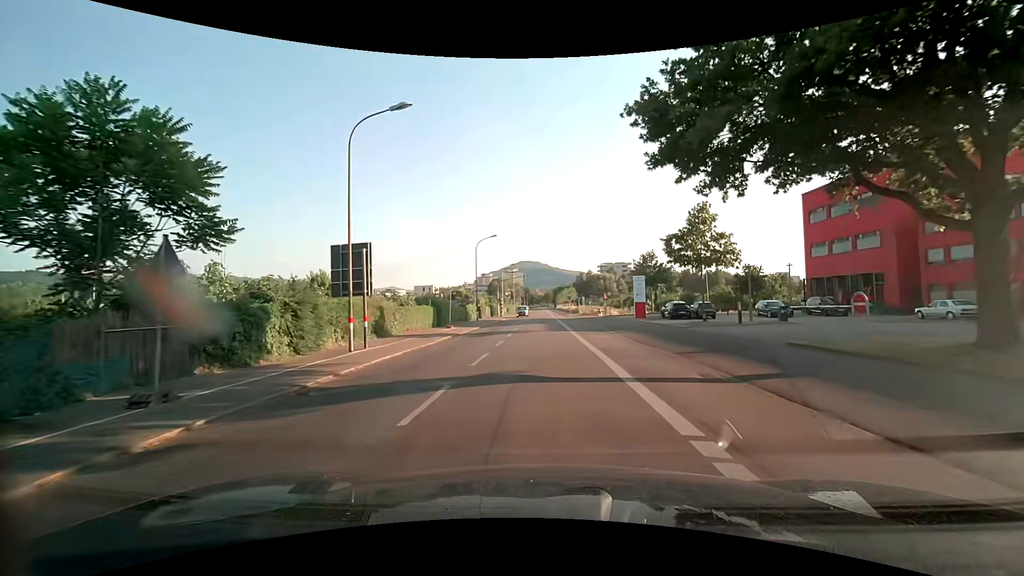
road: secondary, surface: asphalt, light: Day
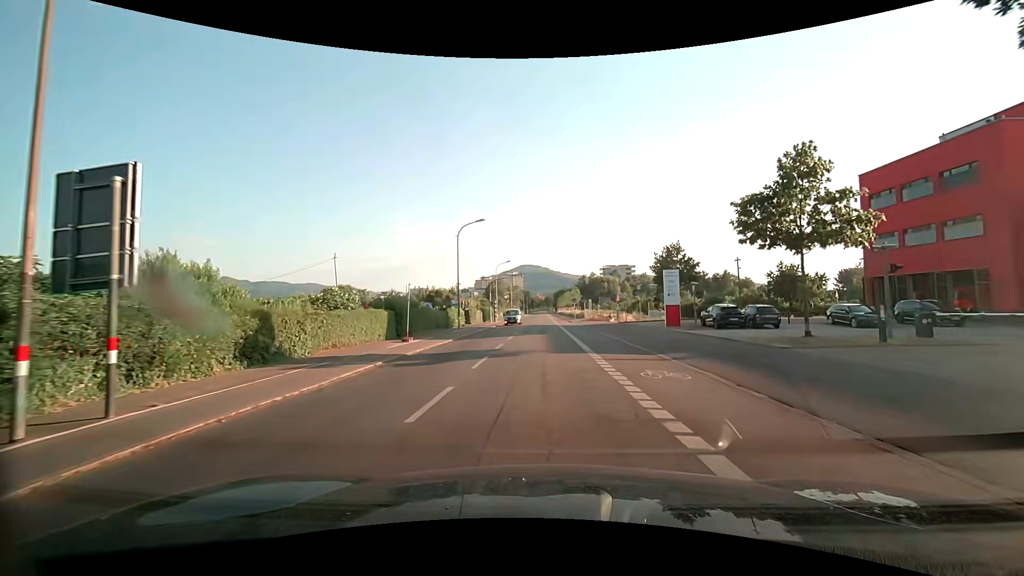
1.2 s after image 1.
(0.0, +11.7) m; 0°
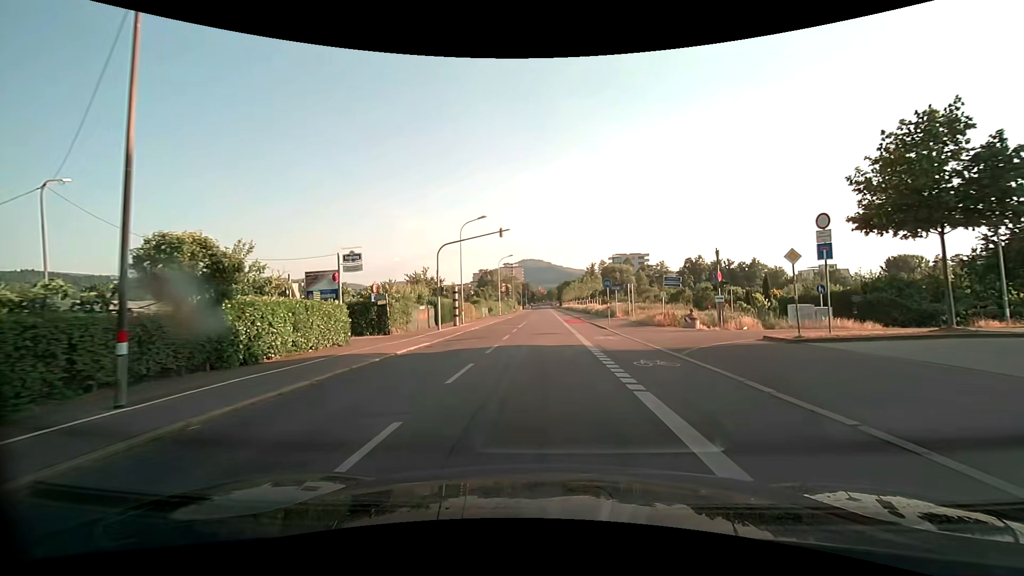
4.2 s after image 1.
(0.0, +33.6) m; 0°
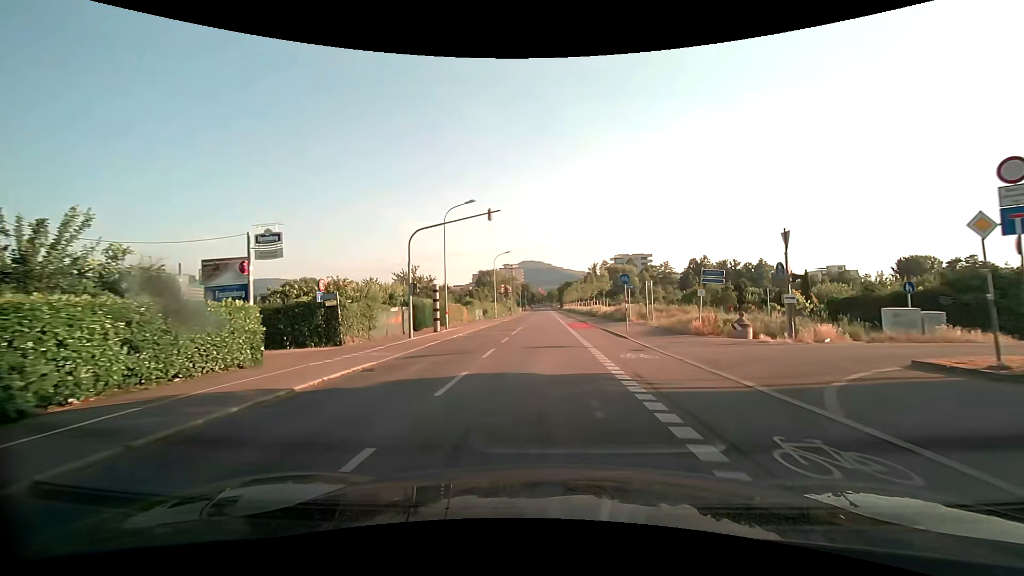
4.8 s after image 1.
(0.0, +7.1) m; 0°
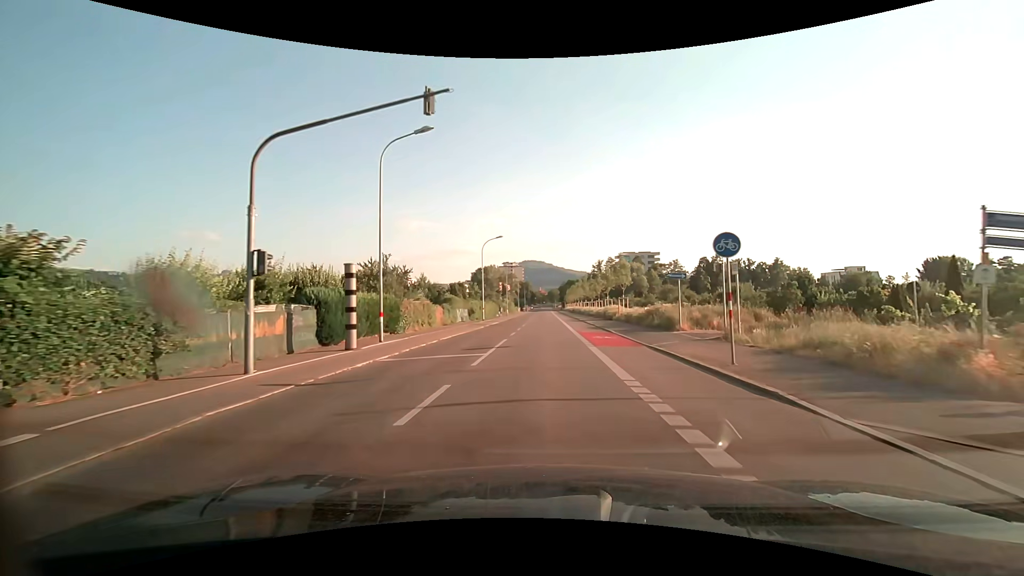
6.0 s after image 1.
(0.0, +14.3) m; 0°
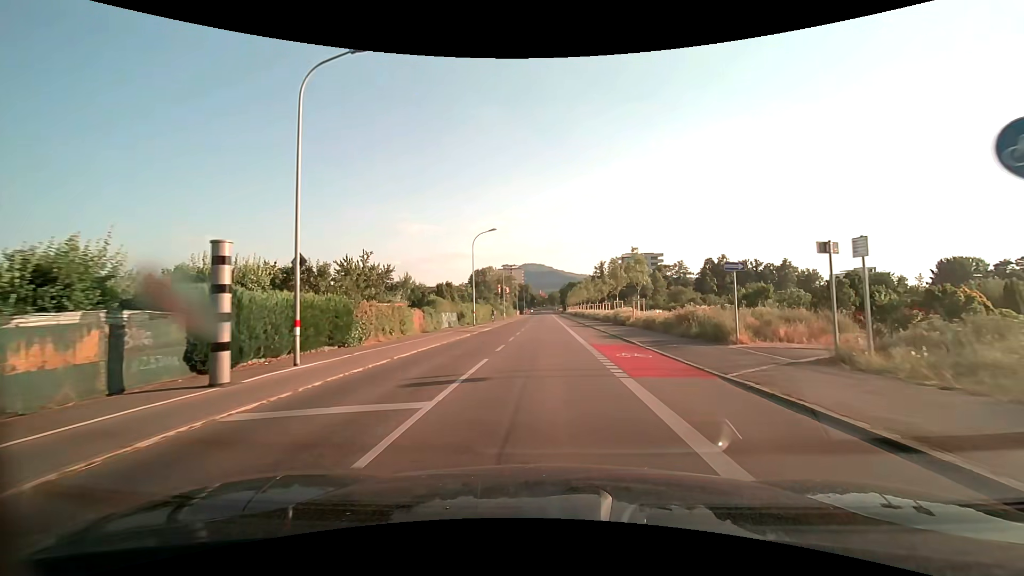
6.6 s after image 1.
(+0.1, +7.3) m; 0°
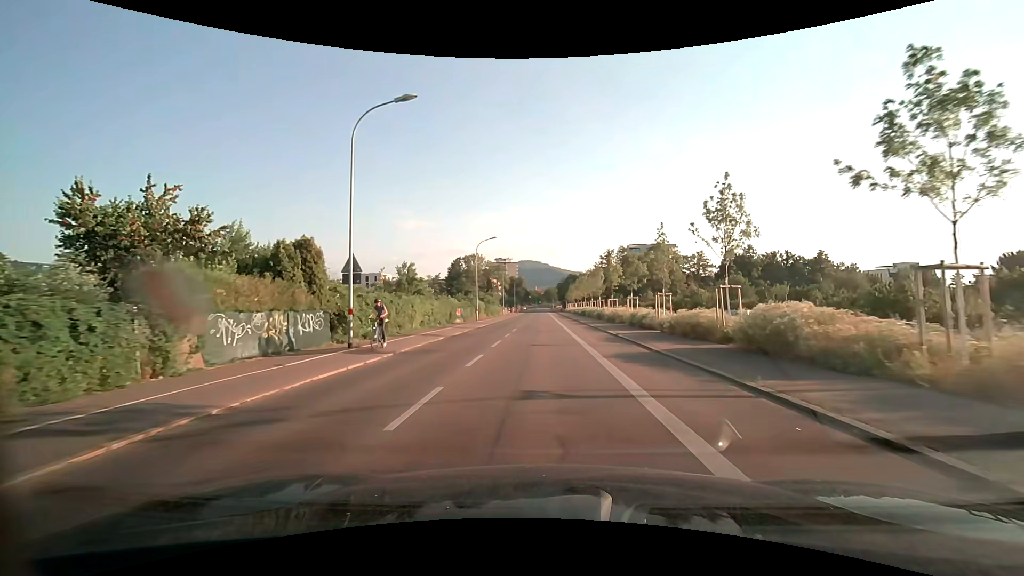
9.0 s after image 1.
(+0.2, +29.7) m; +1°
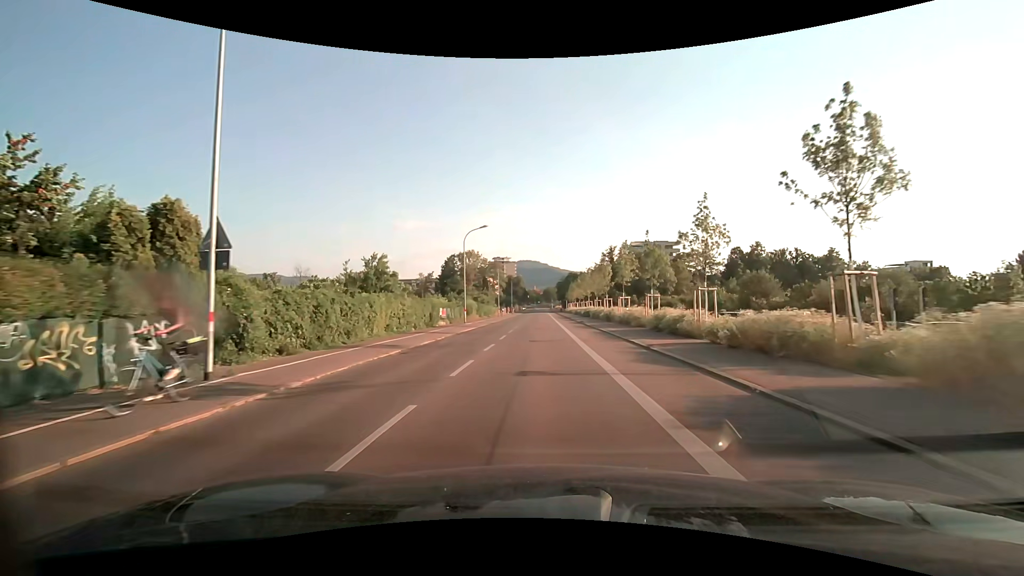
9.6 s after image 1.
(0.0, +7.6) m; 0°
(0, +10) (0, +20) (0, +30) (0, +40) (-1, +50) (-1, +60) (-1, +70) (-1, +80) (-1, +90) (-1, +100) m
